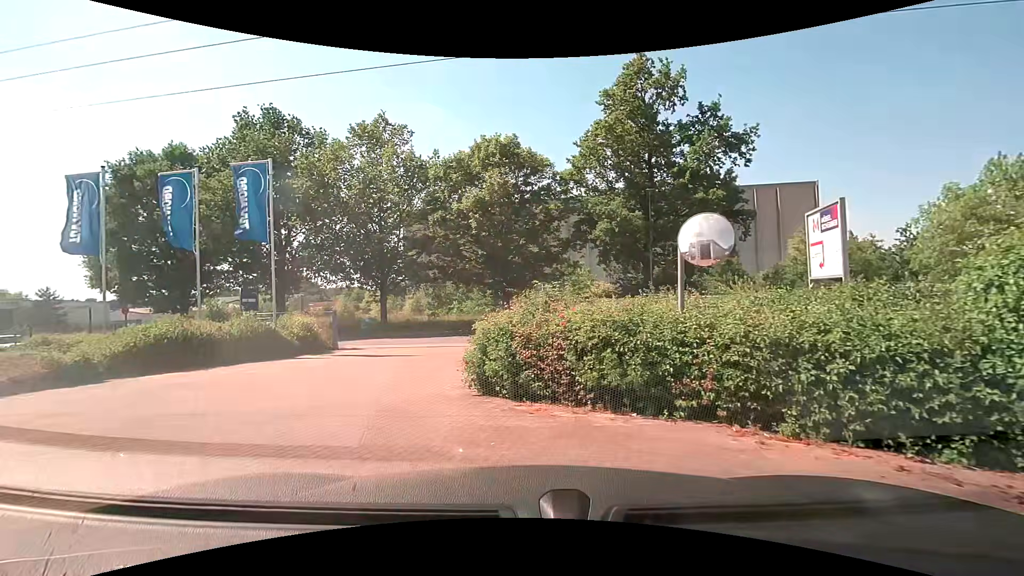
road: service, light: Day
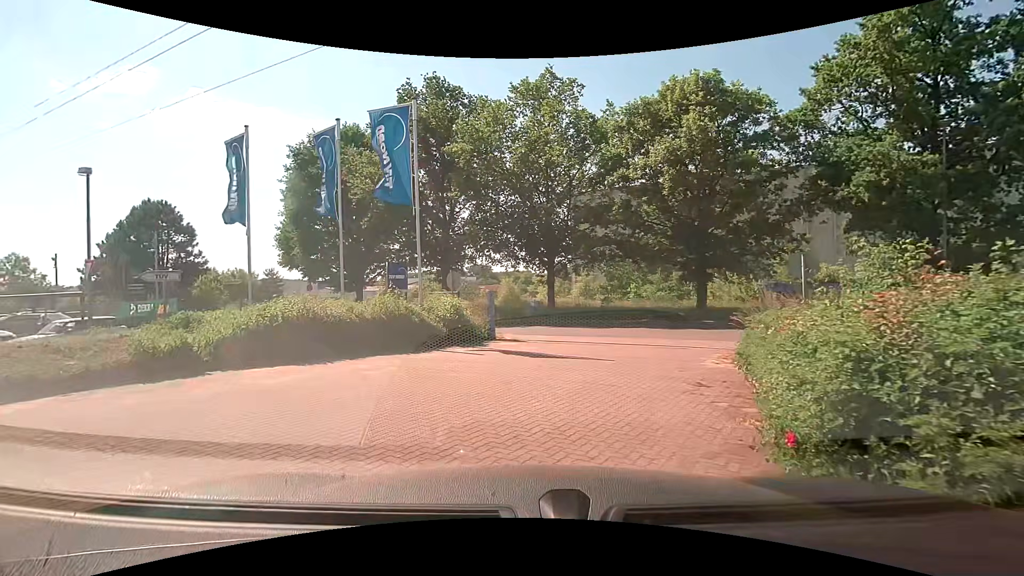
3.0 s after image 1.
(-0.7, +5.3) m; -17°
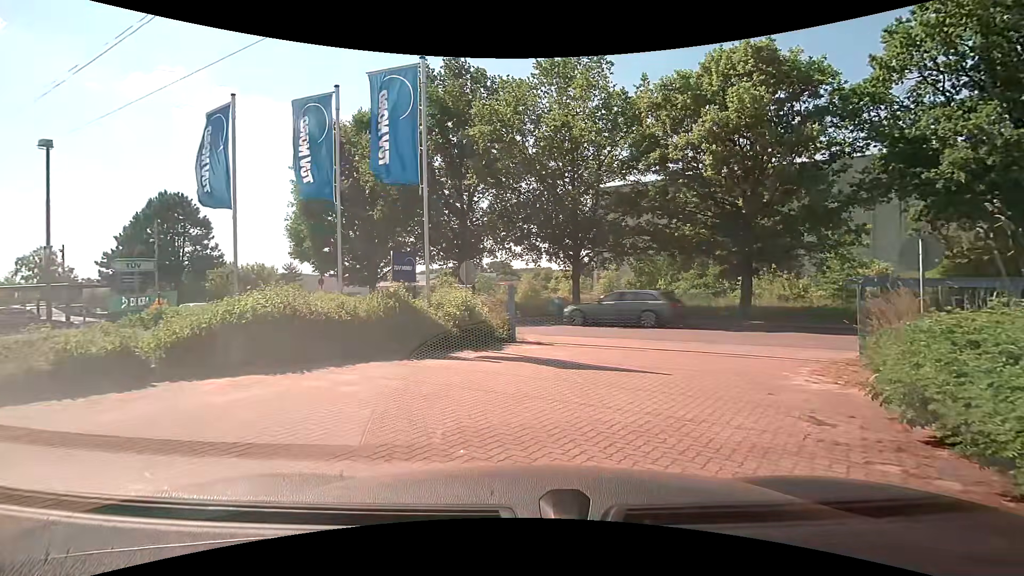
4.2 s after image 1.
(-0.1, +2.4) m; -3°
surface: paving_stones
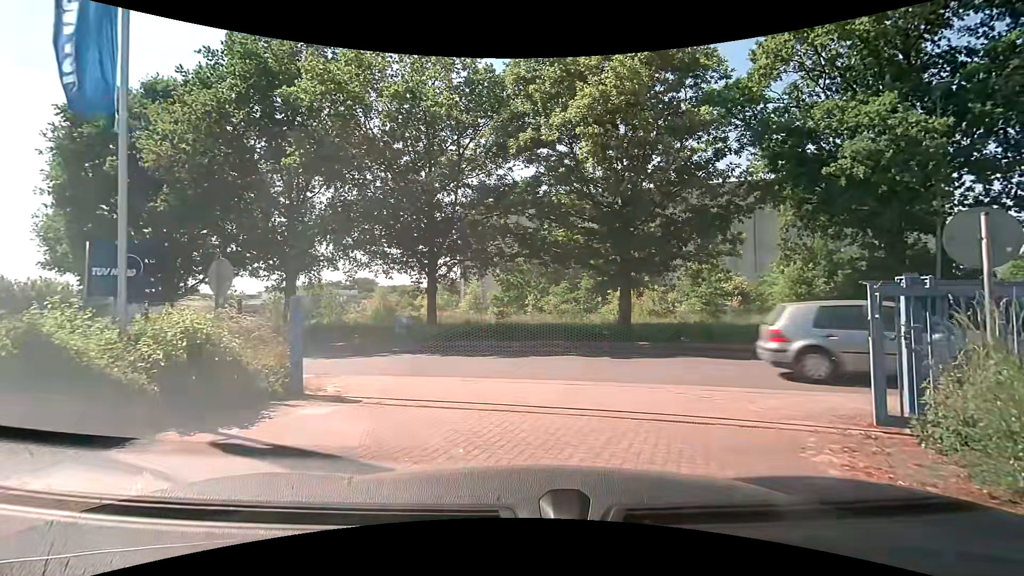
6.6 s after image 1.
(+0.7, +5.0) m; +16°
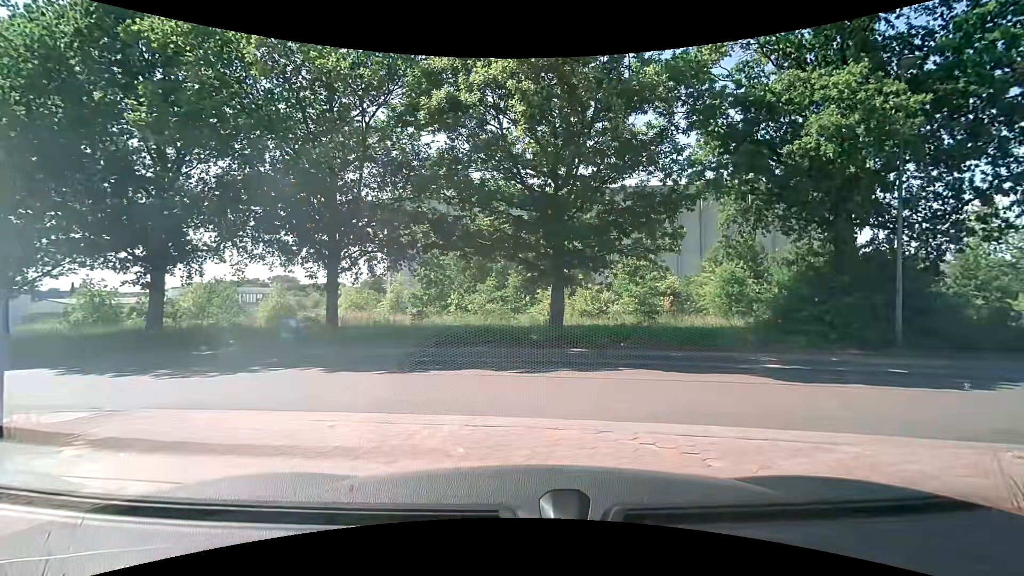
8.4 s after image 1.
(+0.2, +3.0) m; +6°
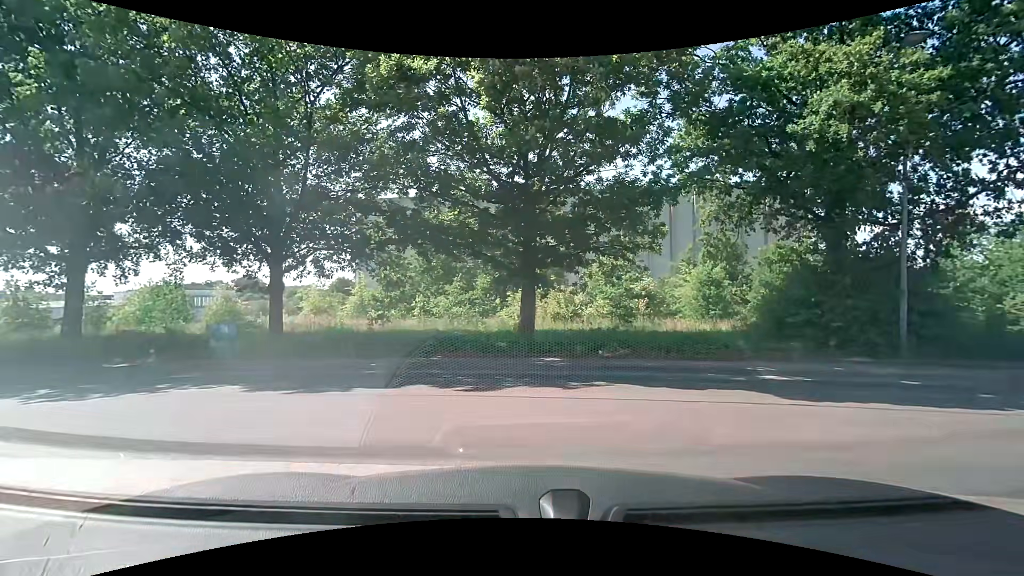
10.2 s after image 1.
(0.0, +1.7) m; +1°
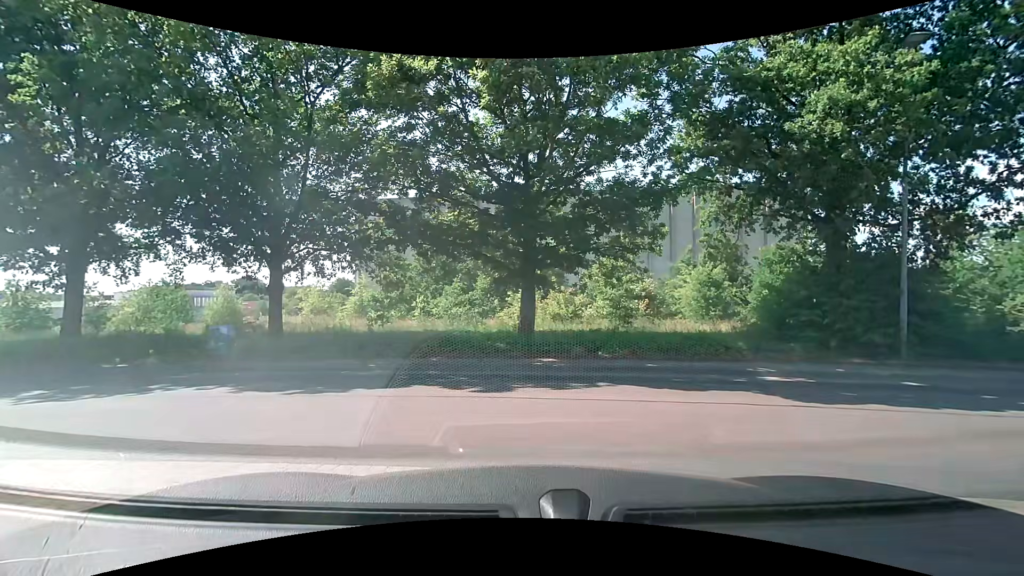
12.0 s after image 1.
(0.0, +0.1) m; 0°
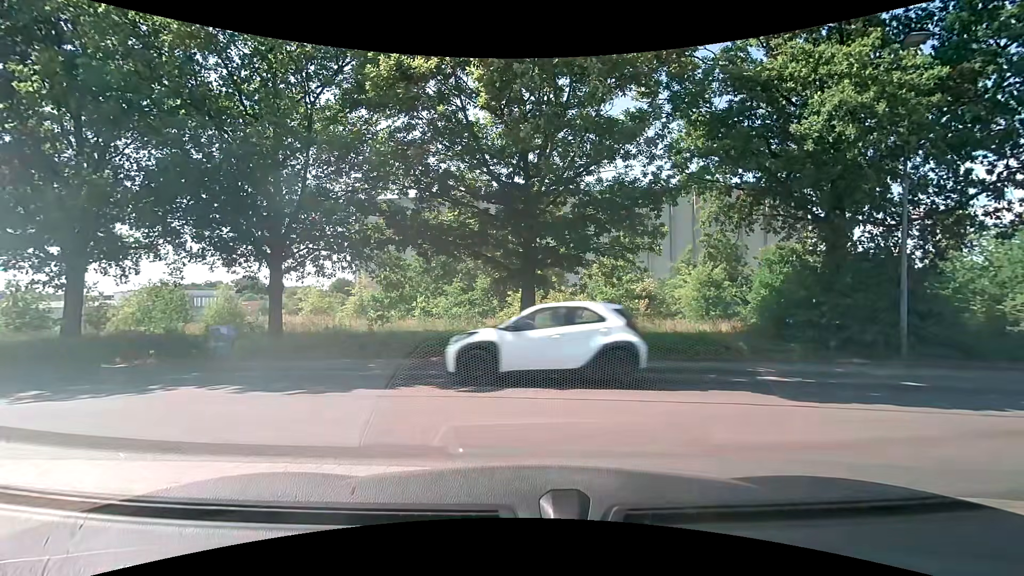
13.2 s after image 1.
(0.0, 0.0) m; 0°
